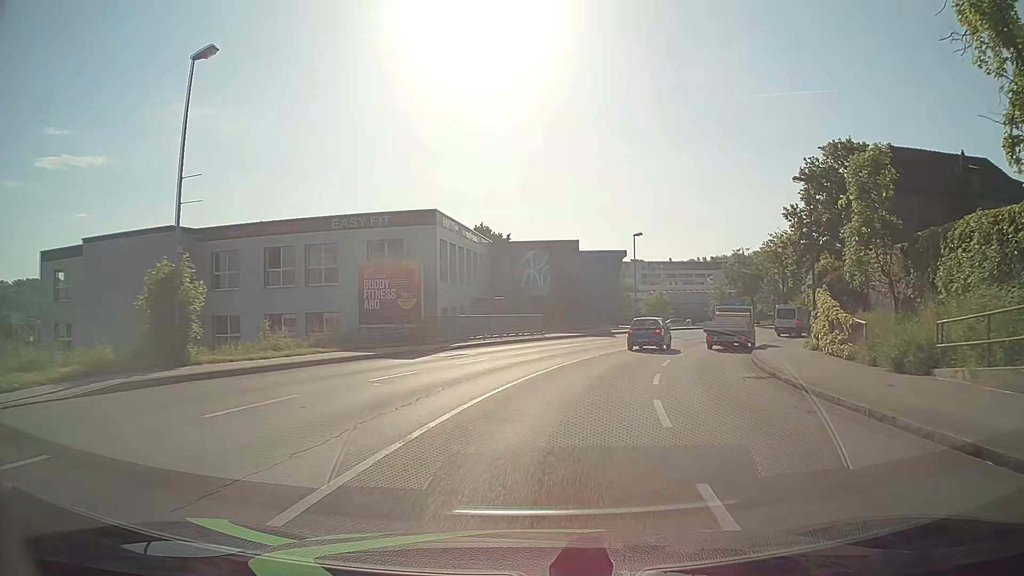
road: tertiary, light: Day
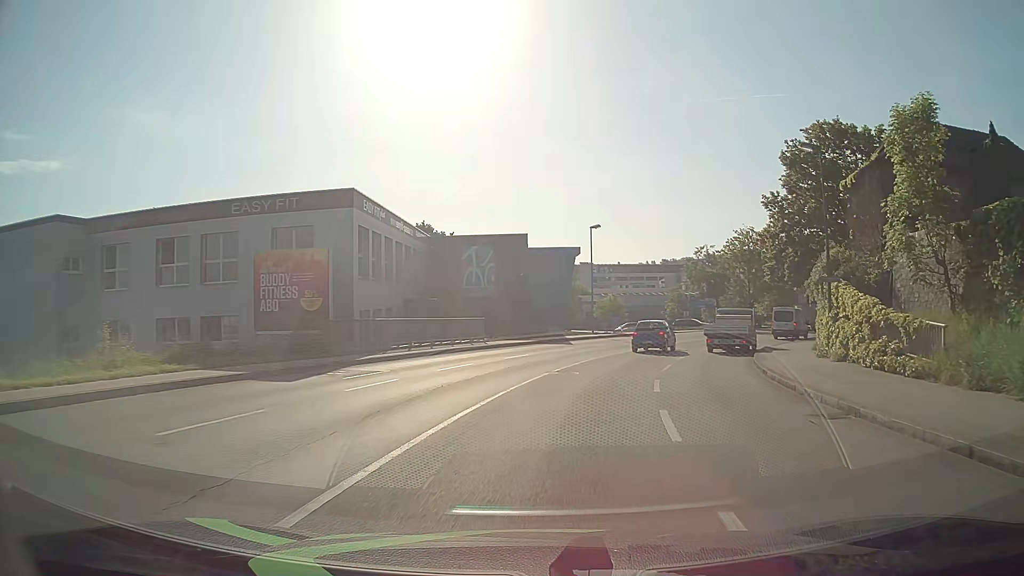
(+0.2, +6.9) m; +5°
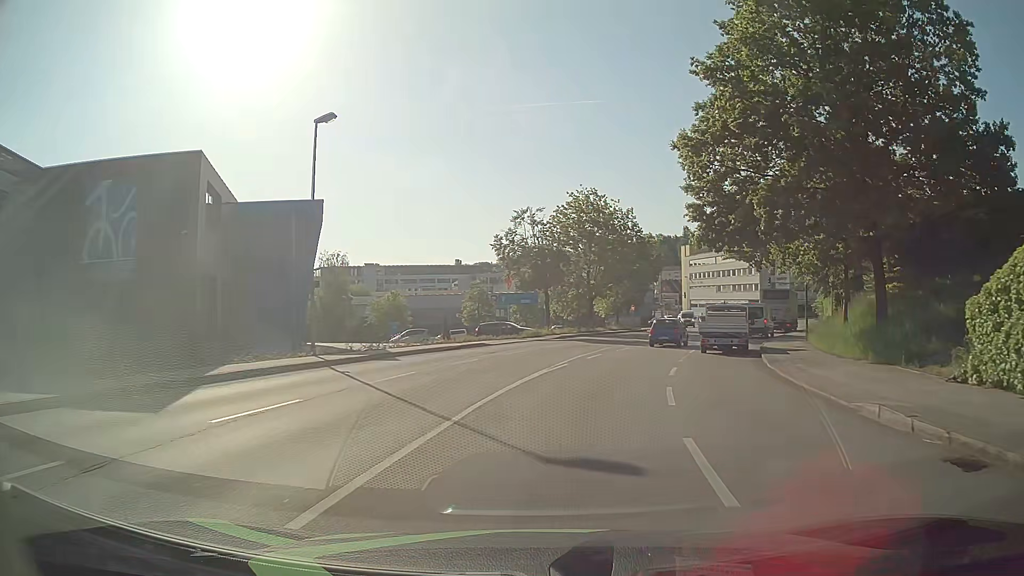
(+4.1, +27.0) m; +17°
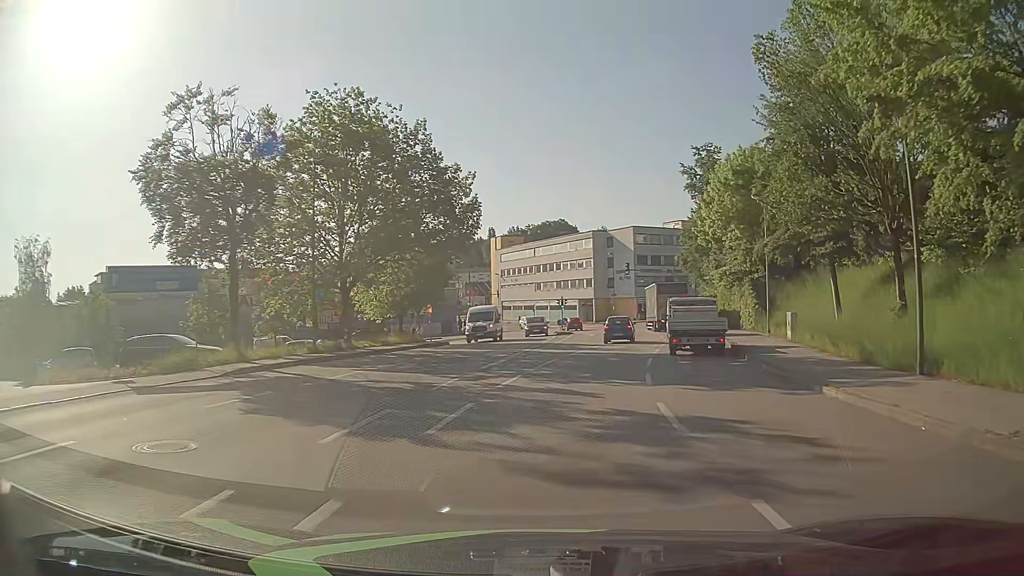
(+4.2, +27.0) m; +16°
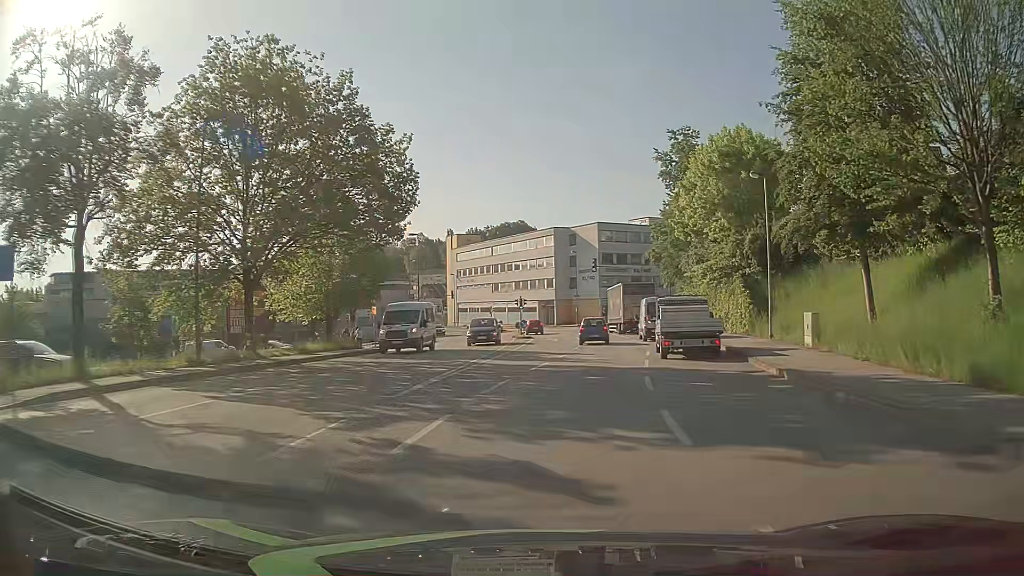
(+0.3, +6.9) m; +4°
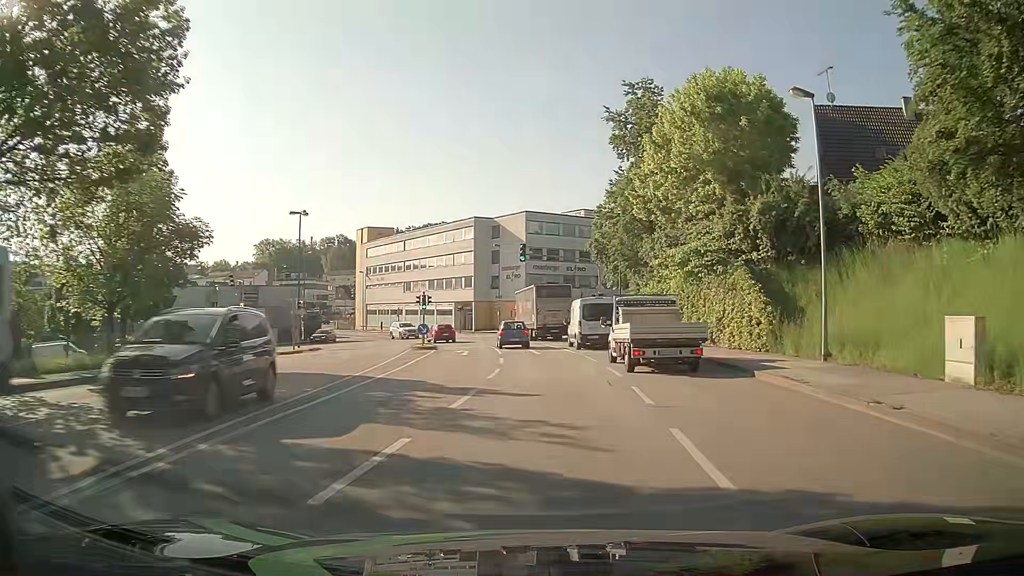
(+0.8, +13.9) m; +6°
